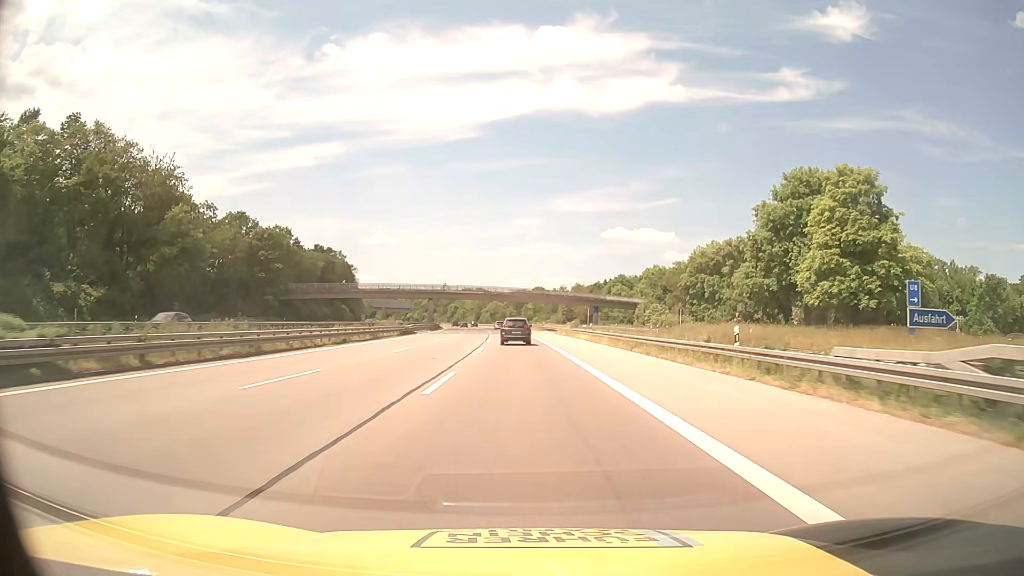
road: motorway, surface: asphalt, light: Day
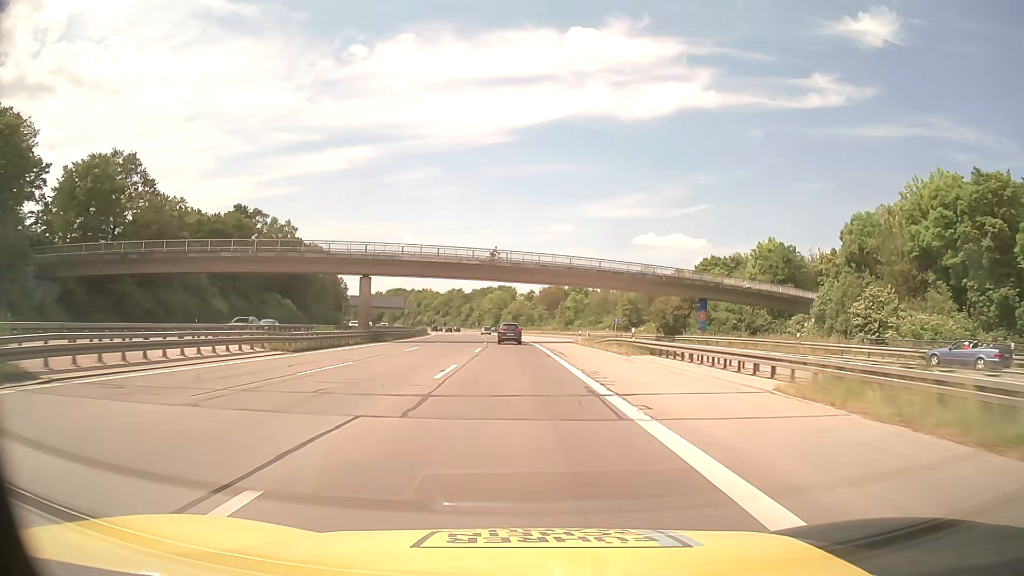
(-1.2, +67.5) m; -3°
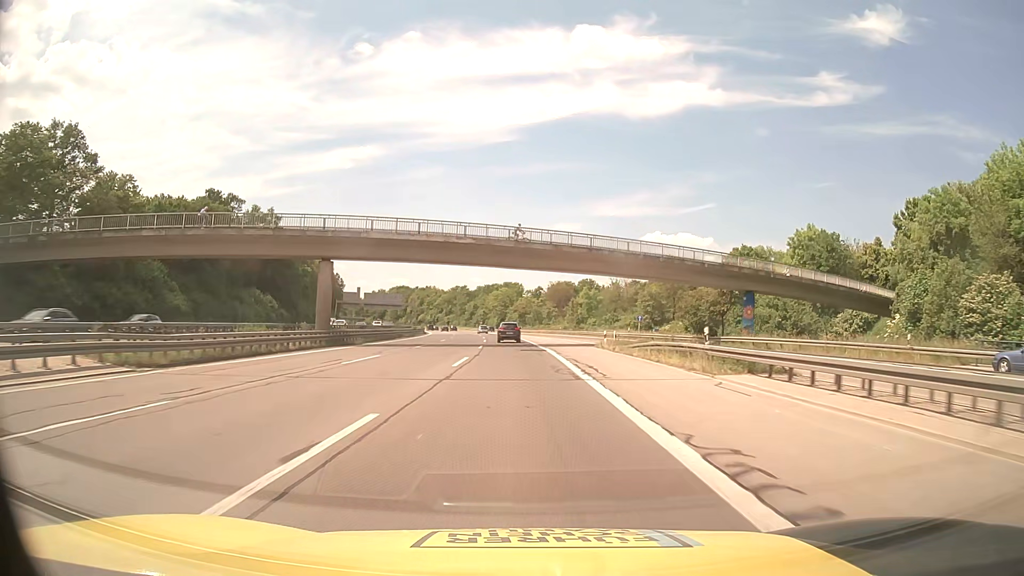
(0.0, +13.5) m; 0°
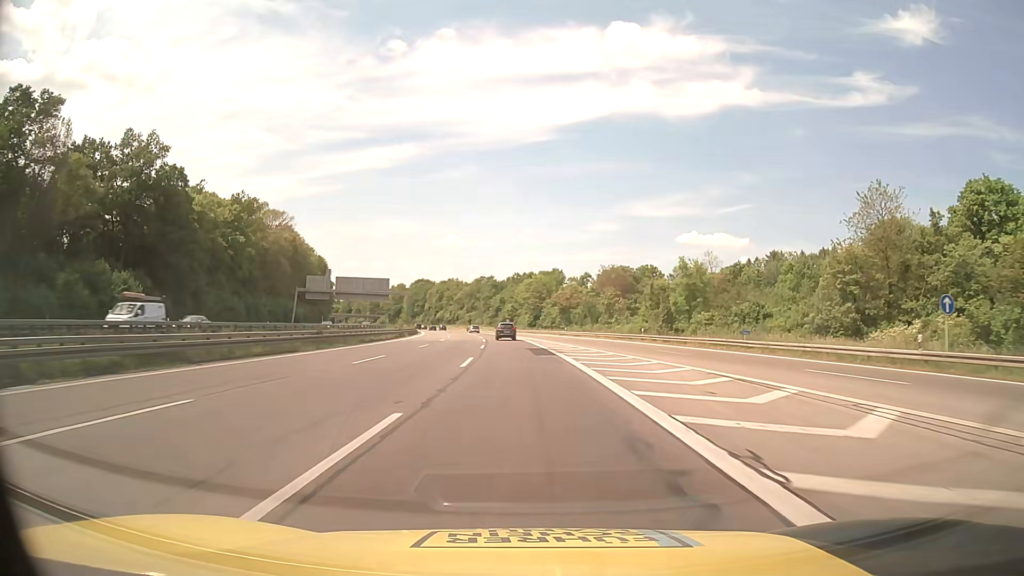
(-1.4, +54.1) m; -3°
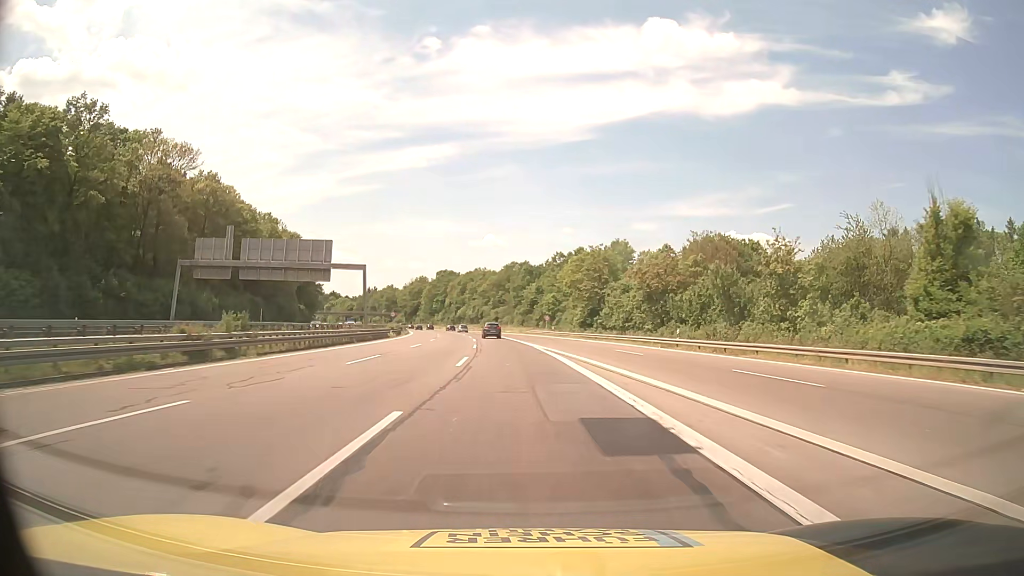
(-1.7, +54.2) m; -3°
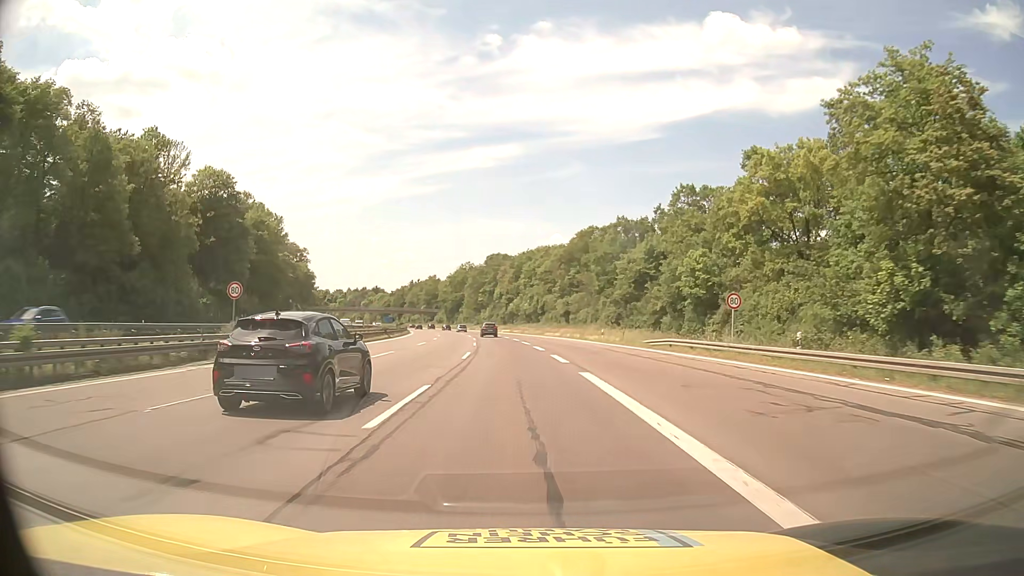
(-3.2, +67.8) m; -6°
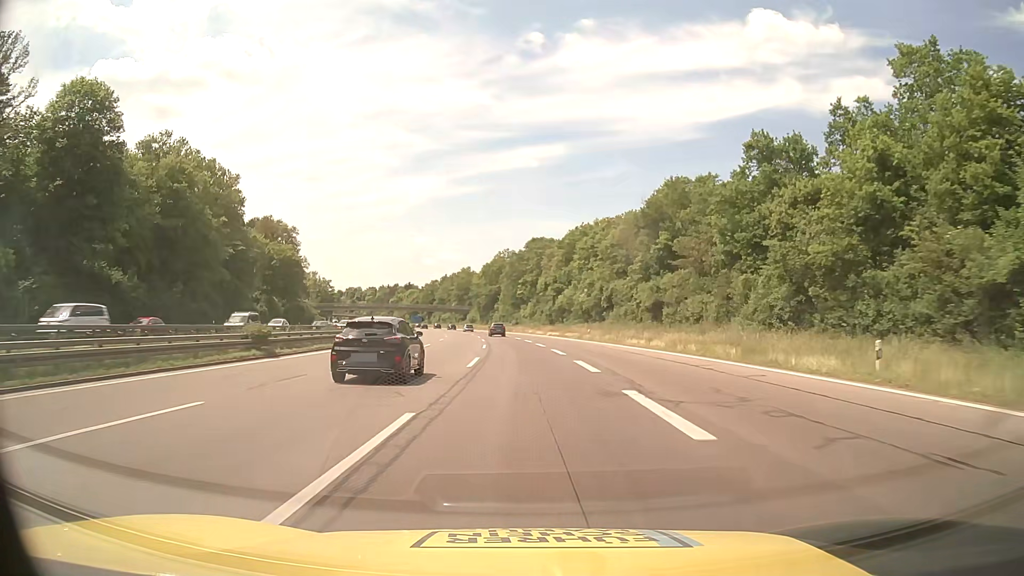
(-1.4, +40.7) m; -4°
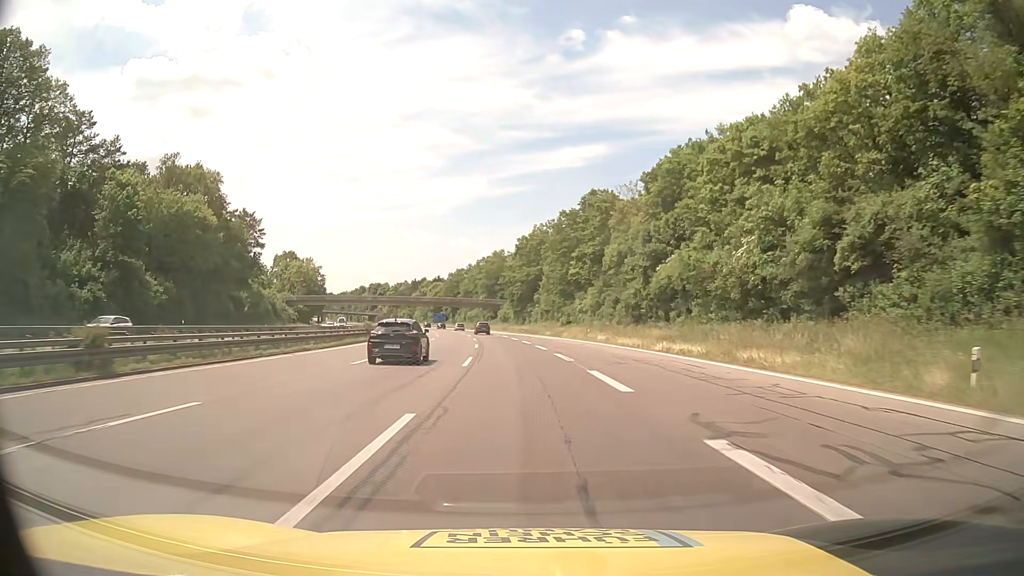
(-1.8, +54.3) m; -4°
(0, +10) (0, +20) (-1, +30) (-1, +40) (-2, +50) (-3, +60) (-4, +70) (-5, +80) (-6, +90) (-7, +100) m
